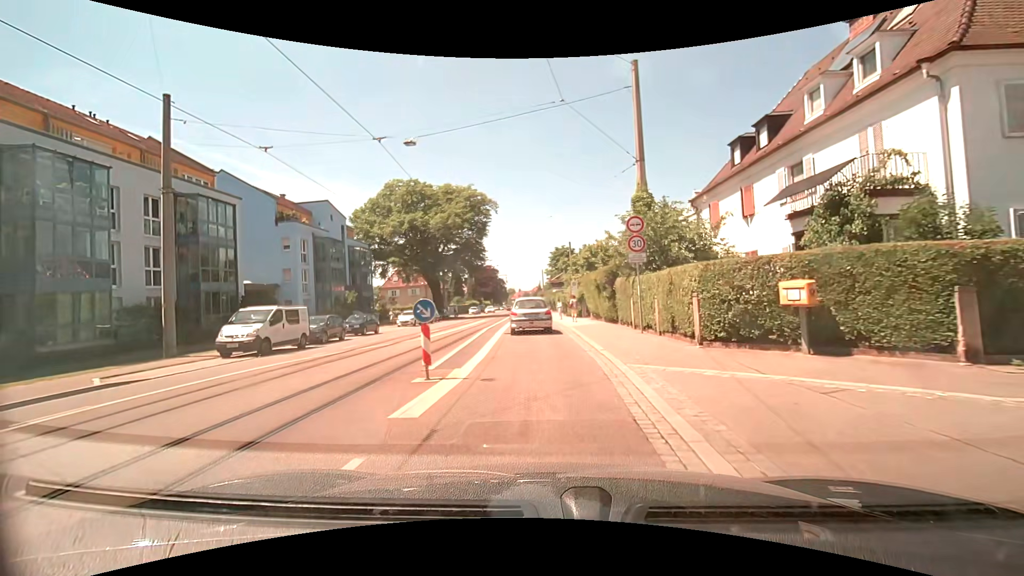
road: tertiary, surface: asphalt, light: Day
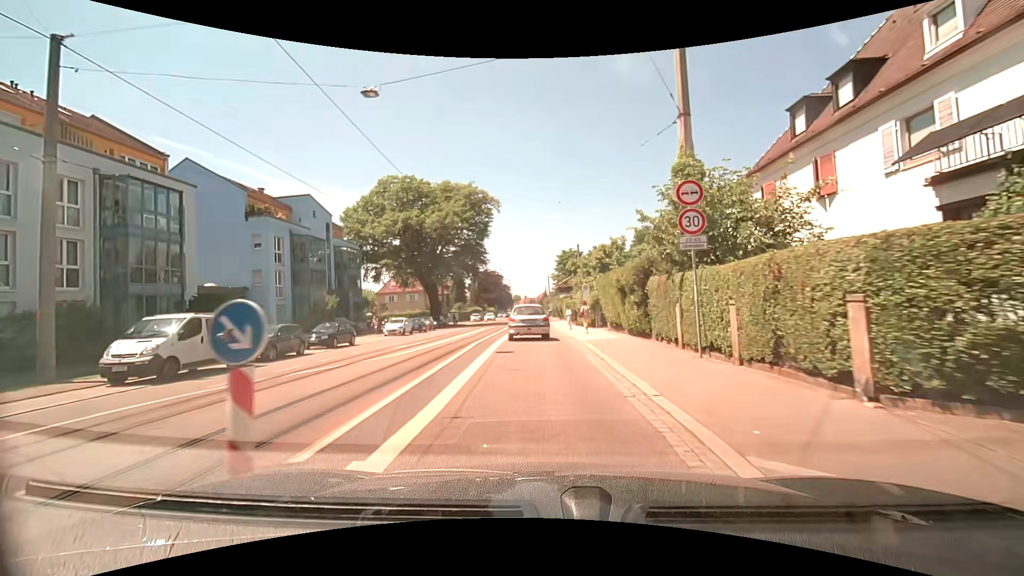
(0.0, +5.6) m; -1°
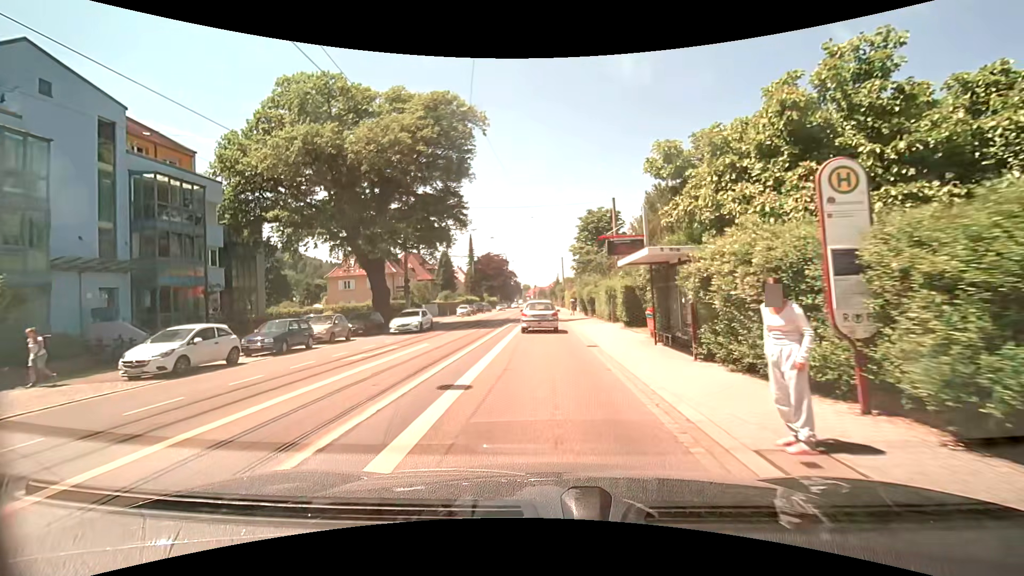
(-0.5, +27.0) m; -1°
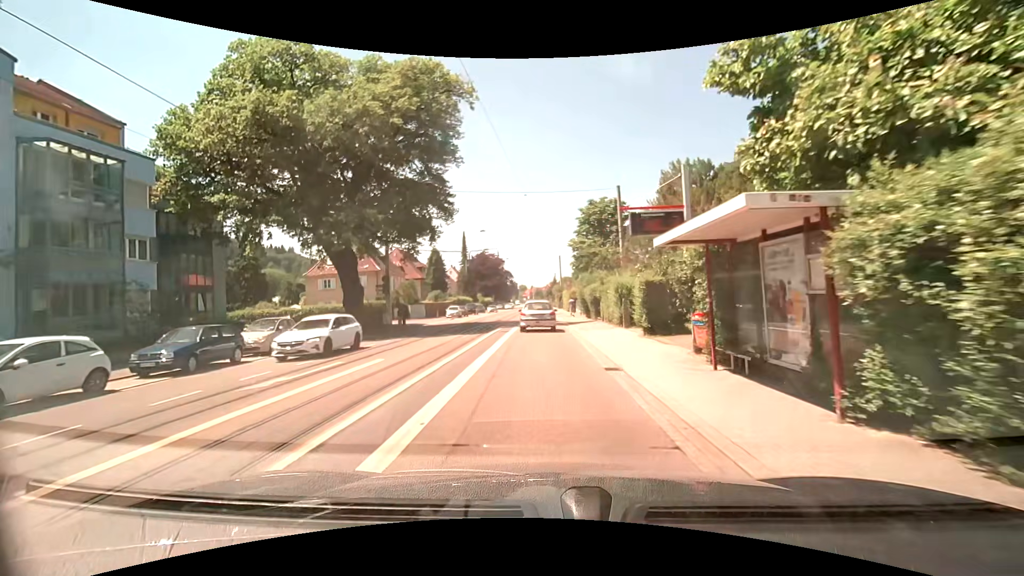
(0.0, +5.3) m; 0°
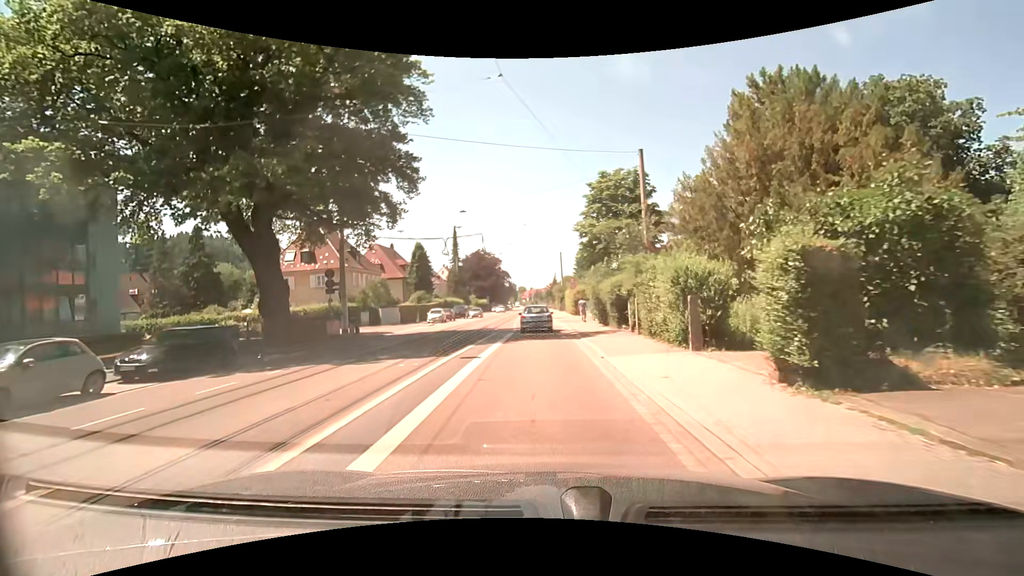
(-0.1, +10.5) m; -1°
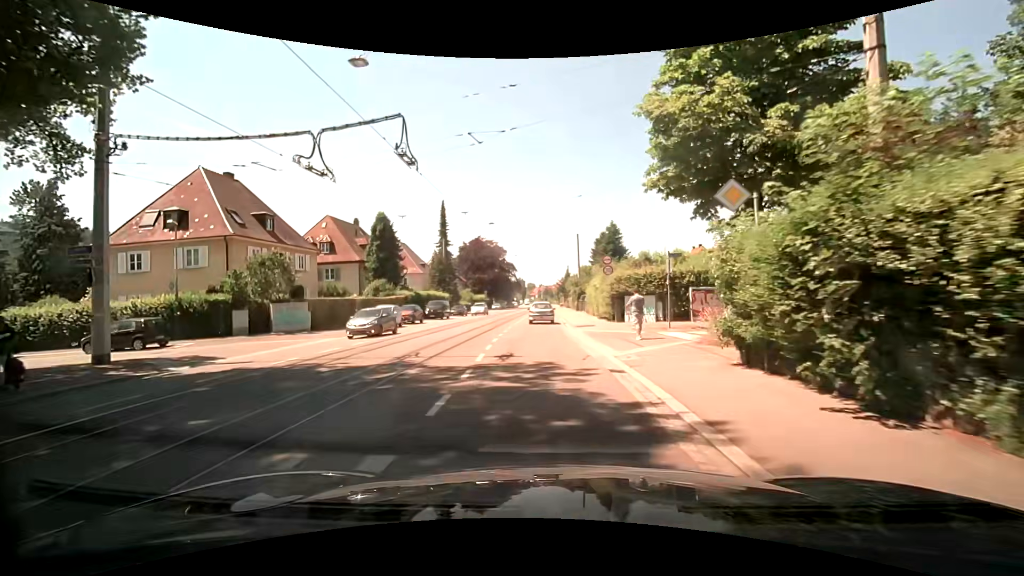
(-0.1, +21.5) m; -1°
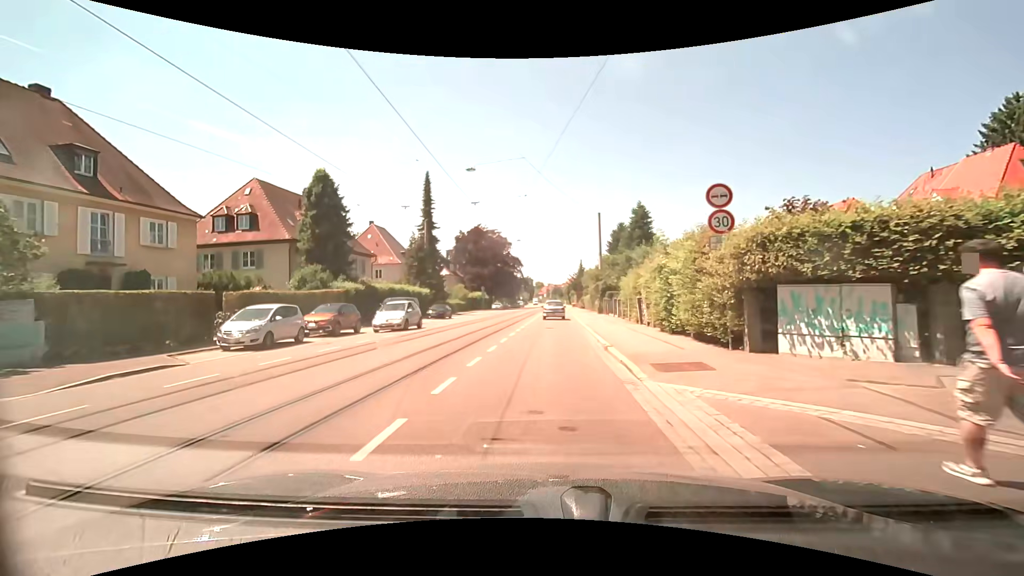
(-0.2, +16.9) m; -1°
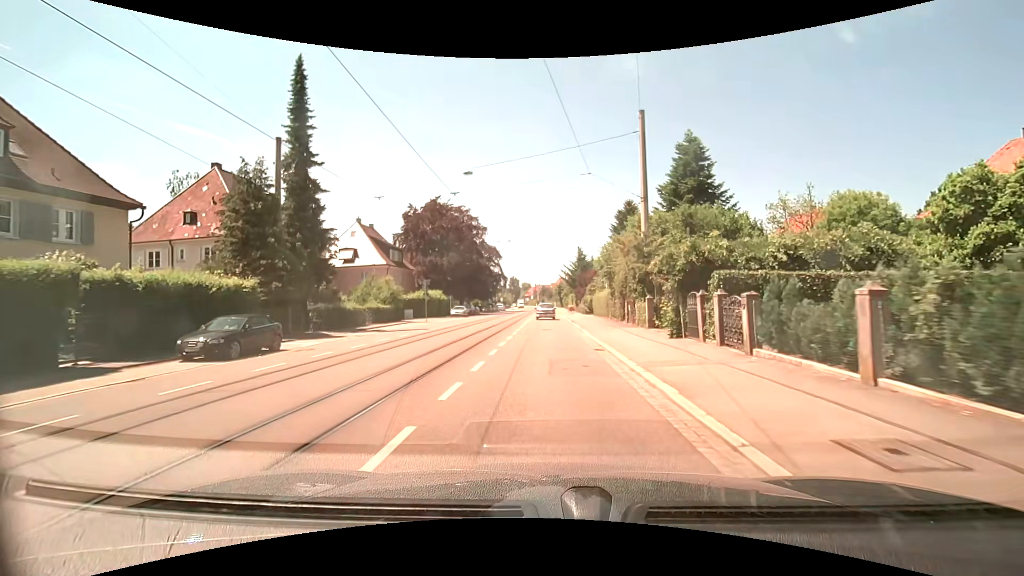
(+0.2, +30.4) m; +1°
(0, +10) (0, +20) (0, +30) (0, +40) (0, +50) (0, +60) (0, +70) (0, +80) (0, +90) (0, +100) m
